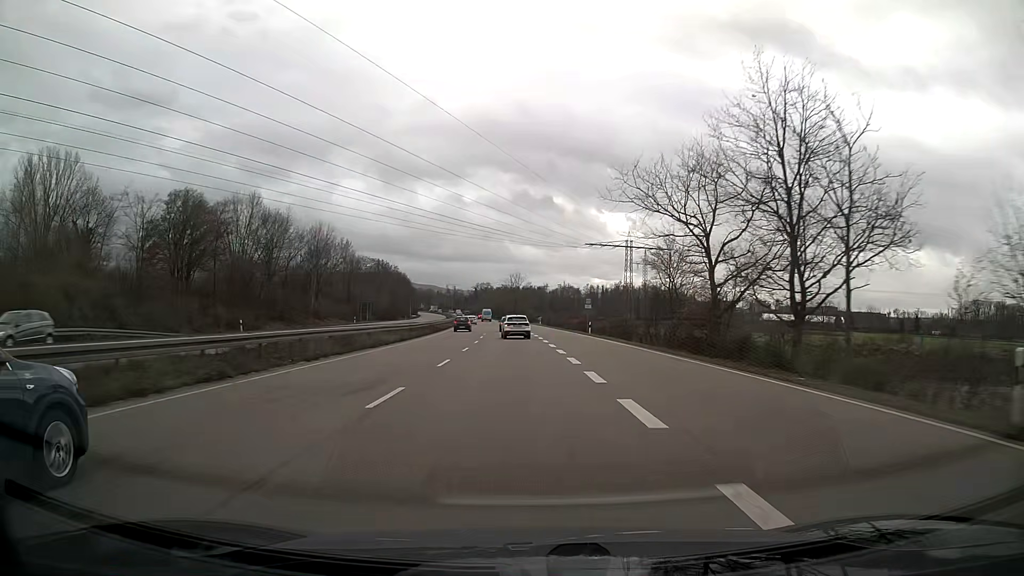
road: trunk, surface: asphalt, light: Day
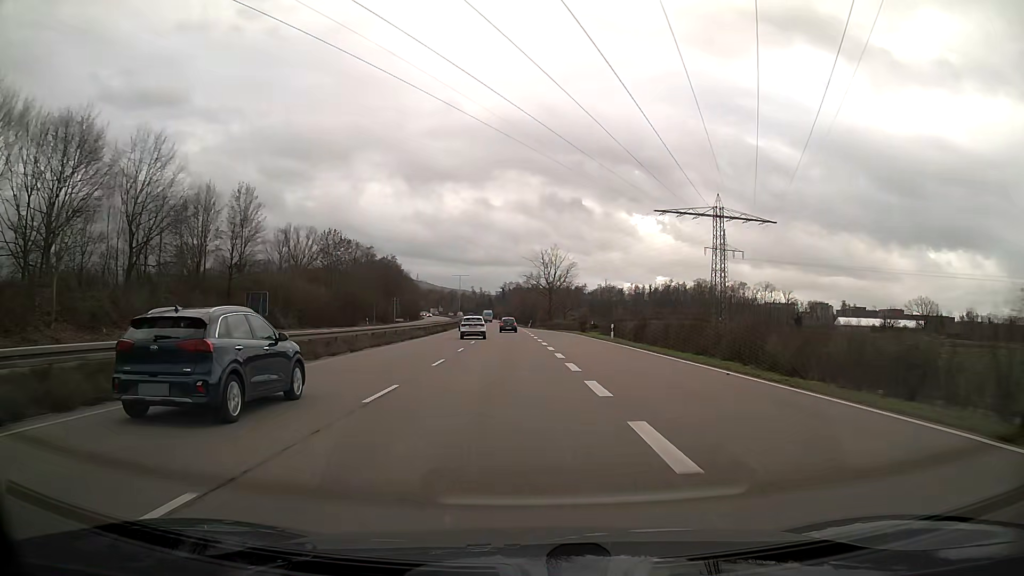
(-1.5, +62.6) m; -3°
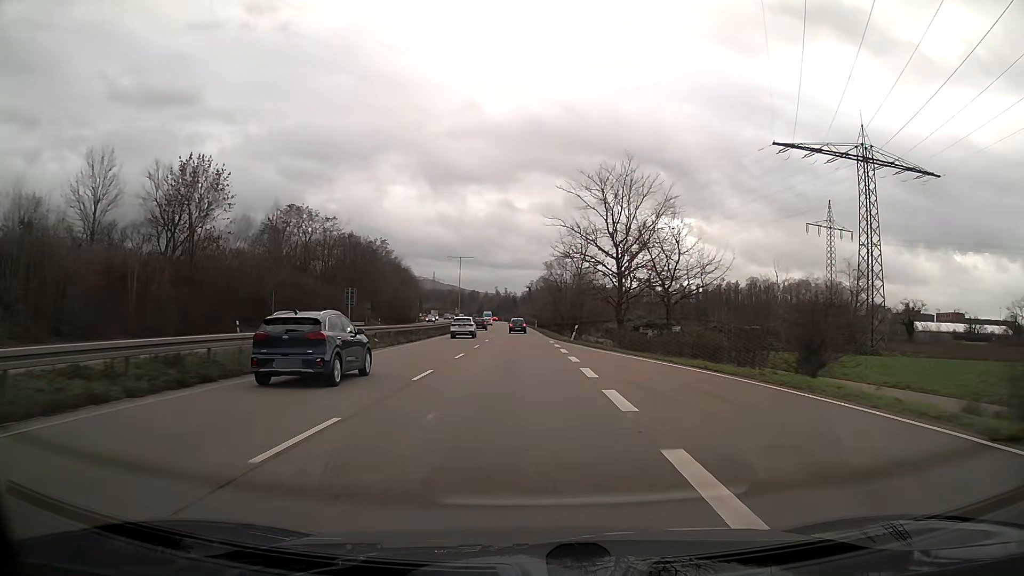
(-1.0, +50.0) m; -2°
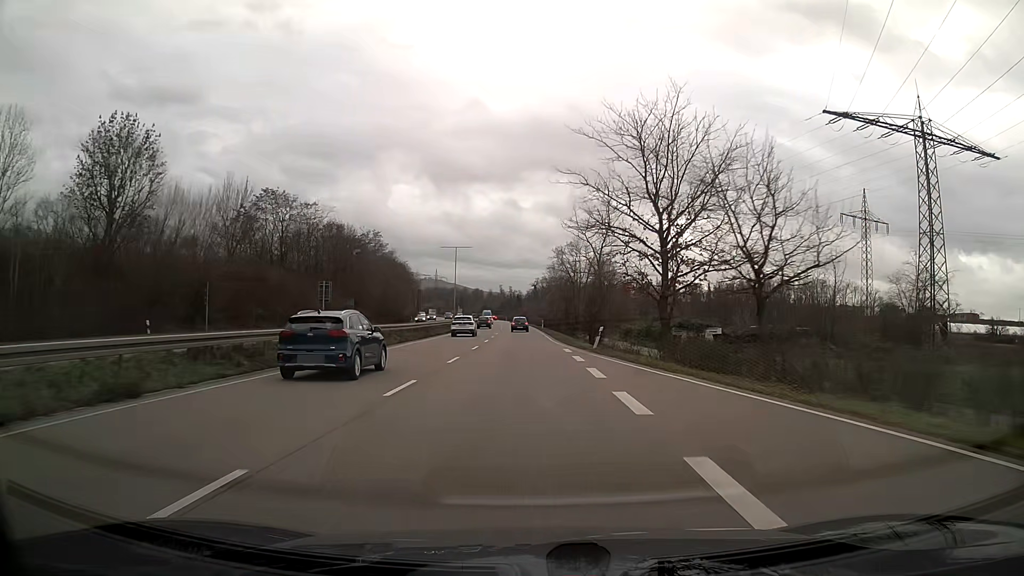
(0.0, +12.5) m; 0°
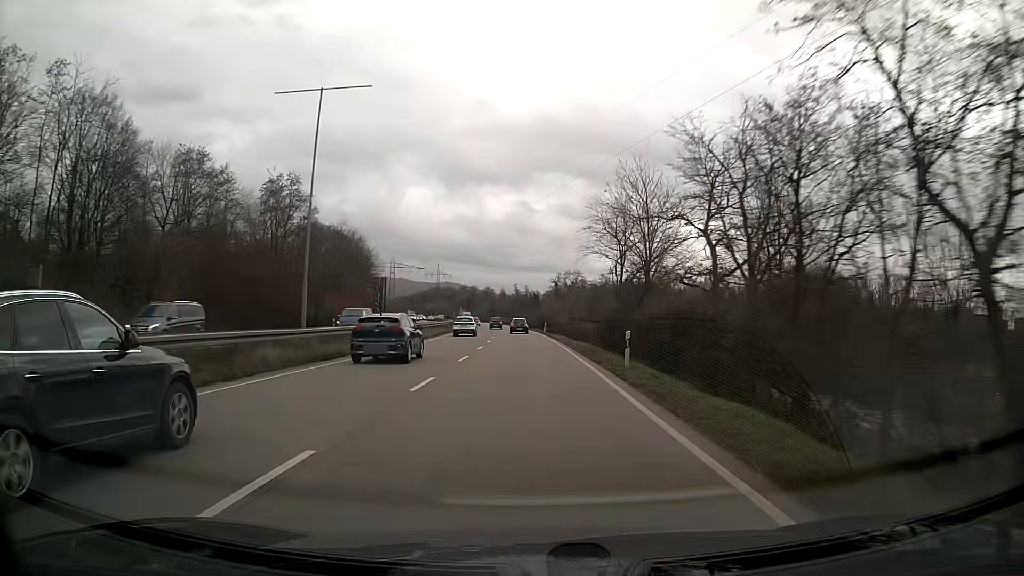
(-0.7, +62.3) m; -2°
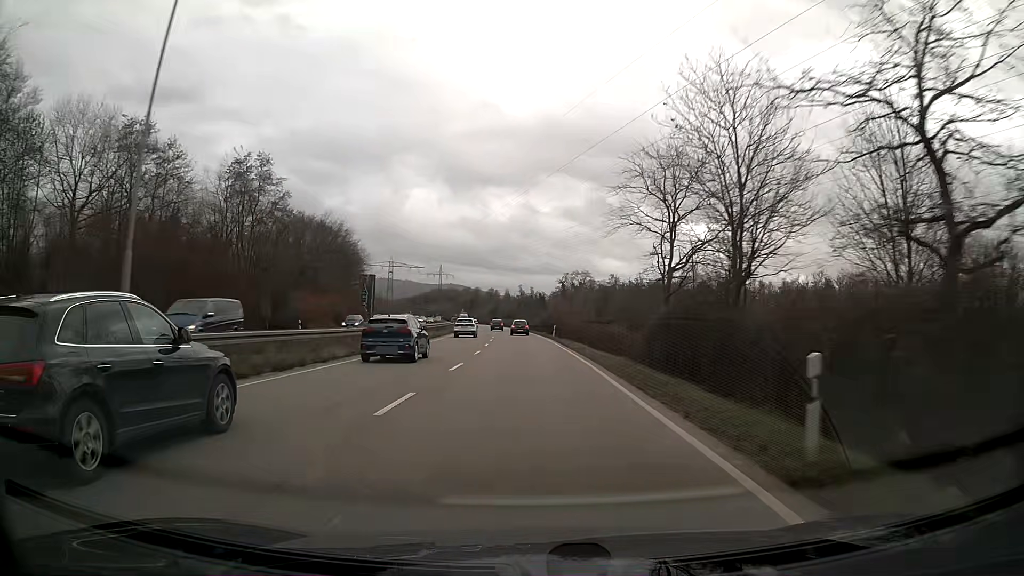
(0.0, +12.4) m; 0°
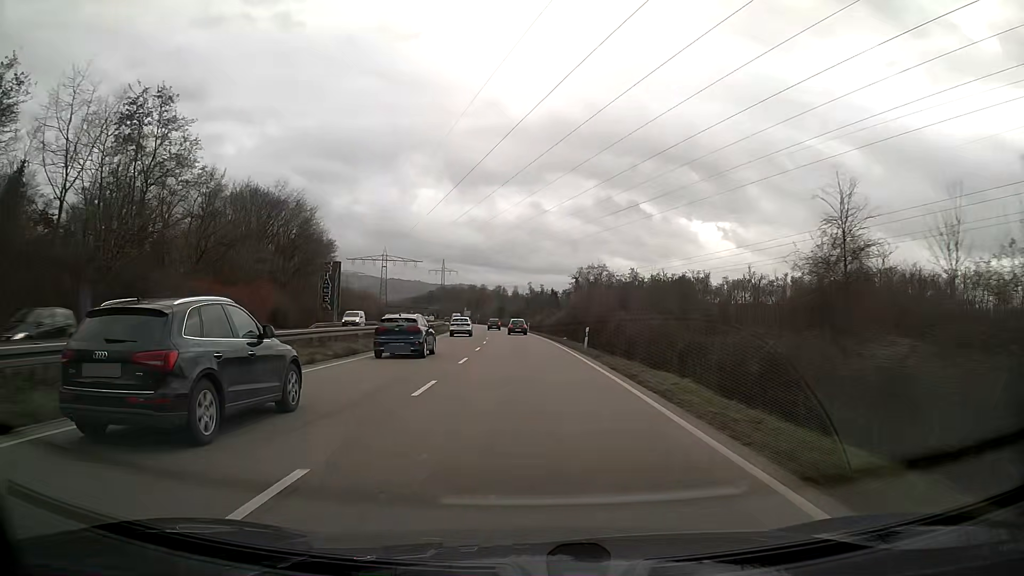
(-0.2, +24.7) m; -1°
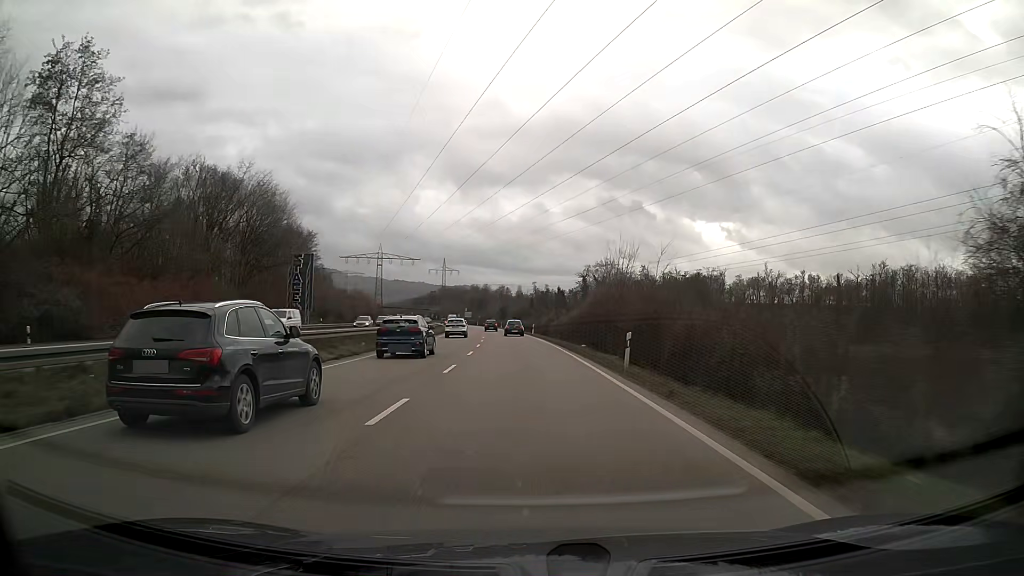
(0.0, +12.3) m; 0°
